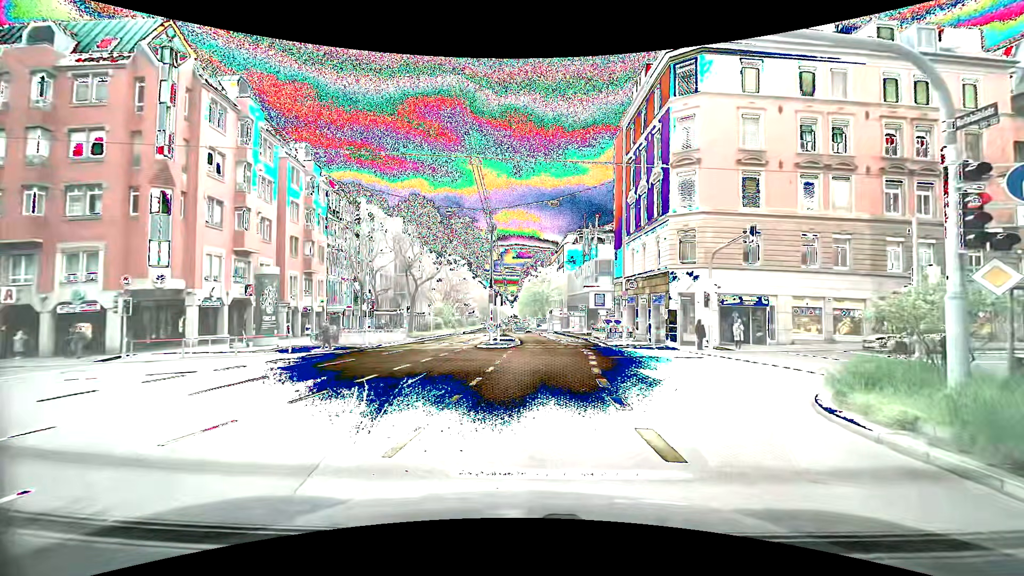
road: secondary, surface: asphalt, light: Day
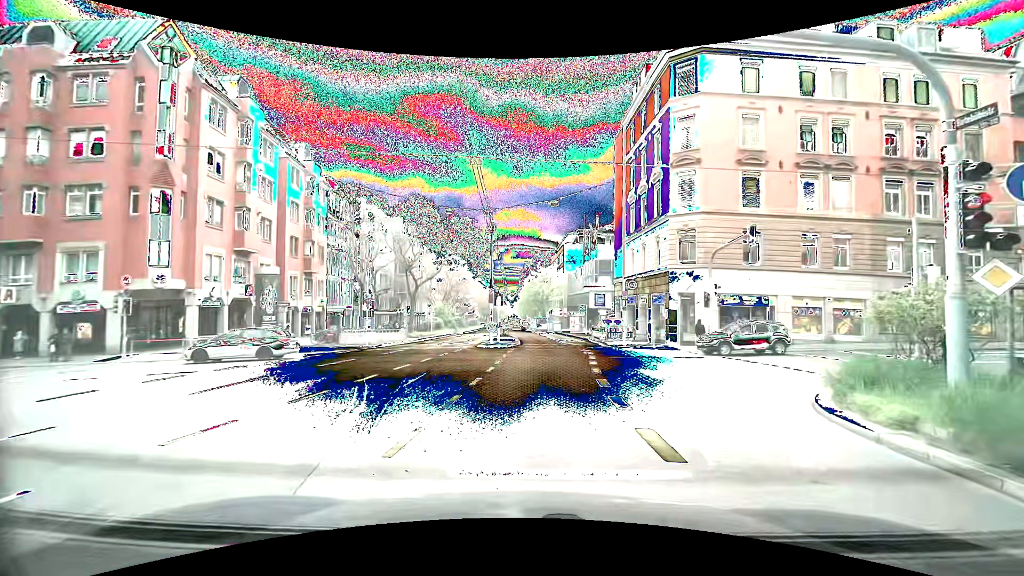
(0.0, 0.0) m; 0°
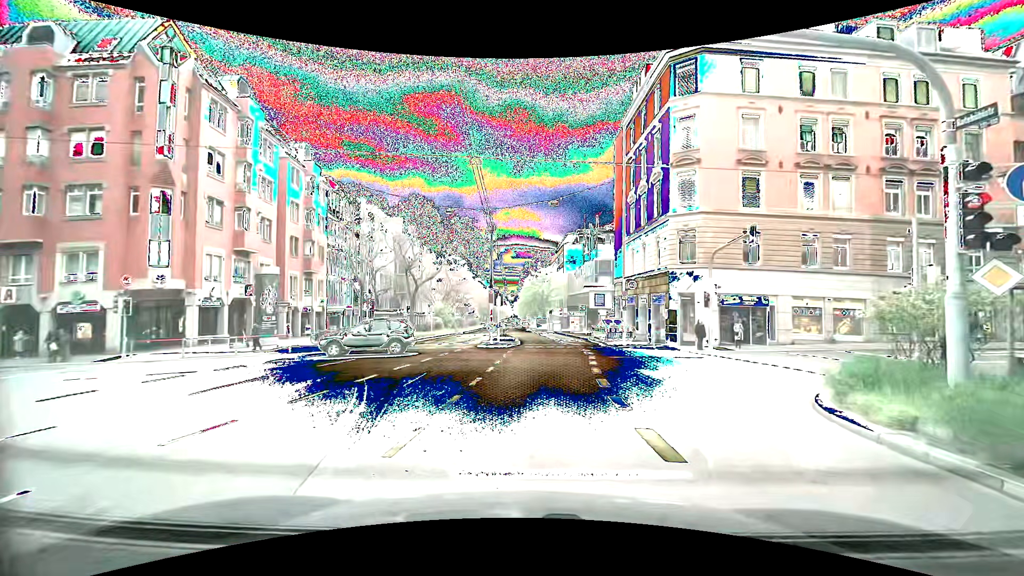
(0.0, 0.0) m; 0°
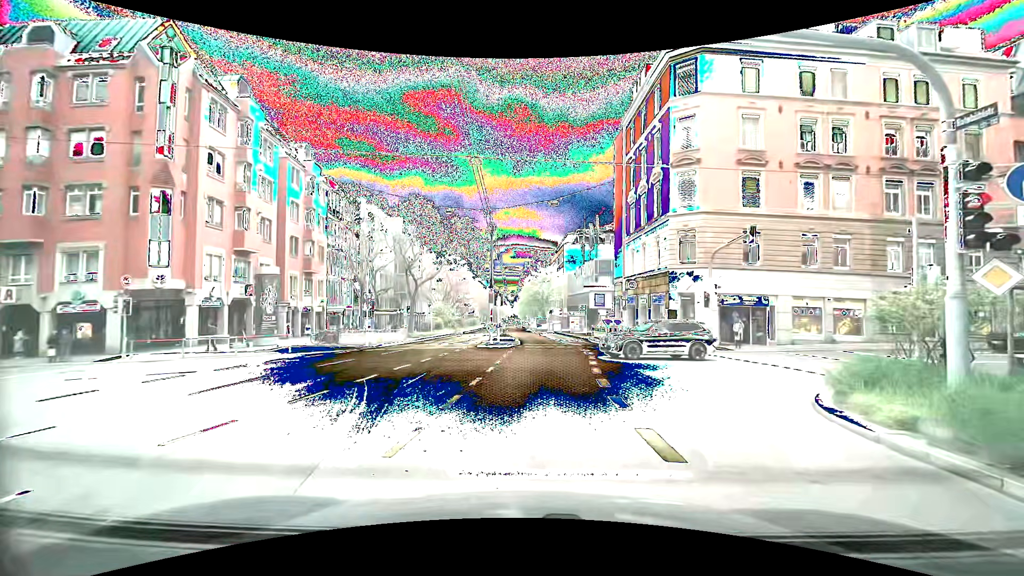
(0.0, 0.0) m; 0°
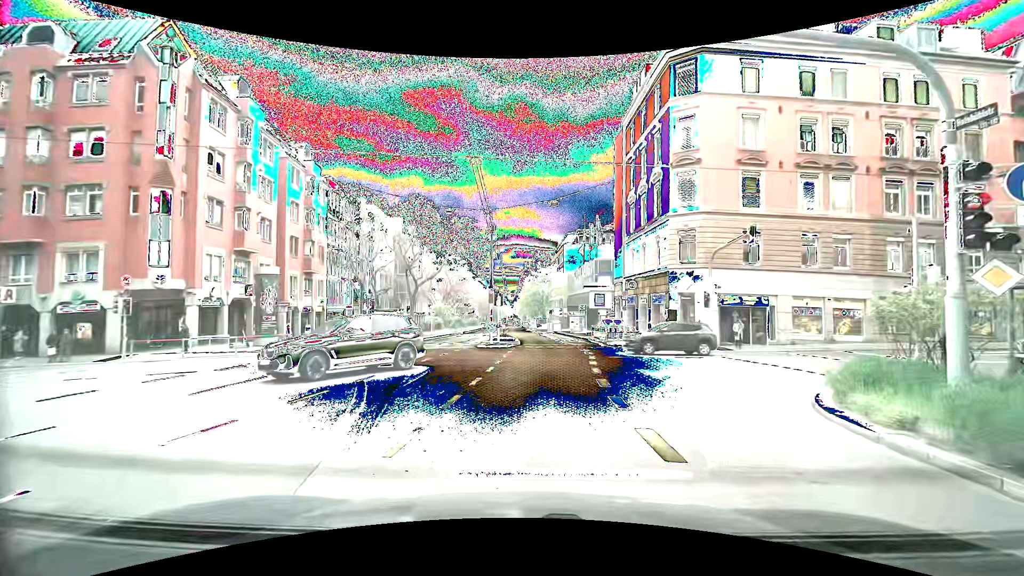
(0.0, 0.0) m; 0°
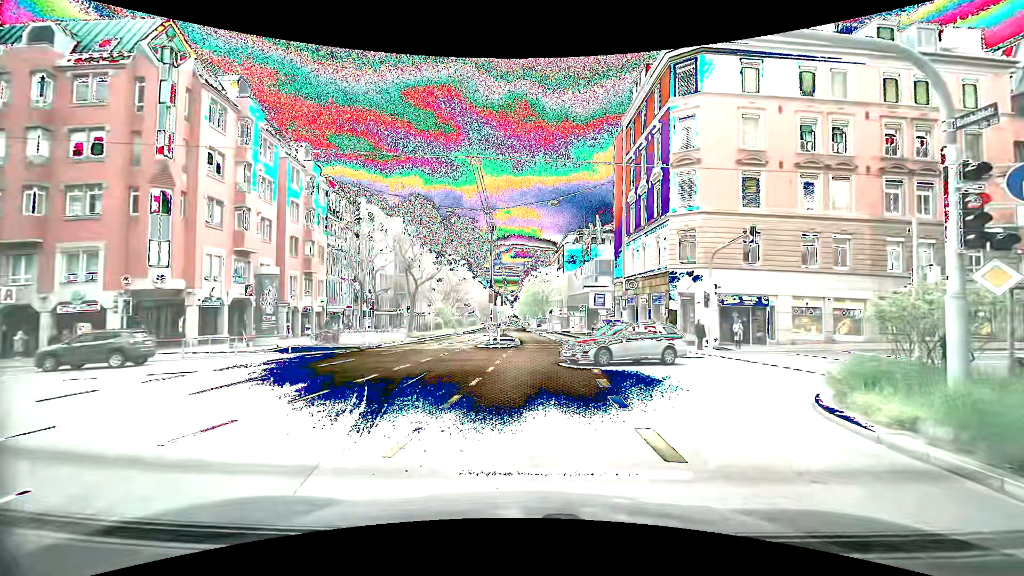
(0.0, 0.0) m; 0°
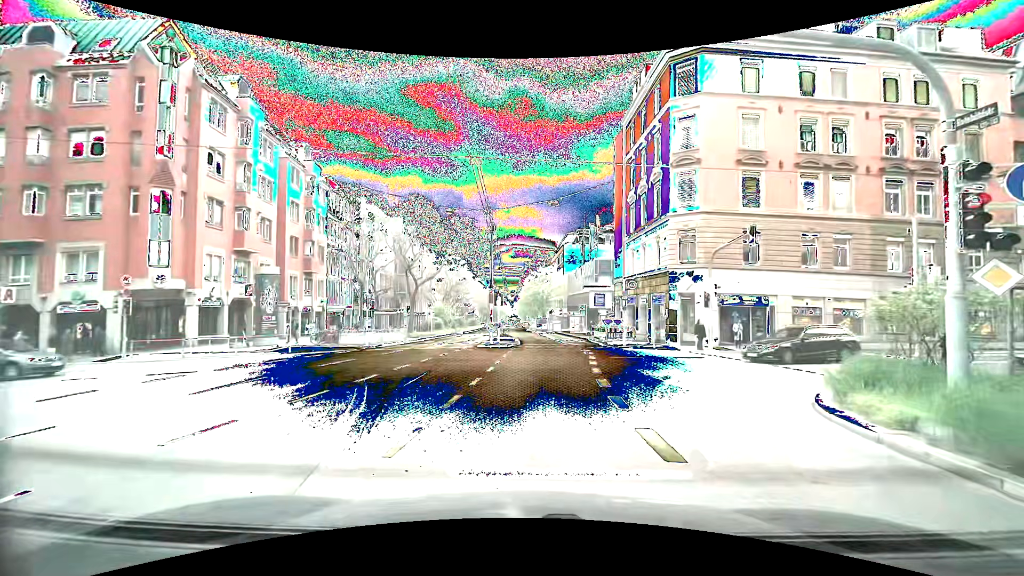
(0.0, 0.0) m; 0°
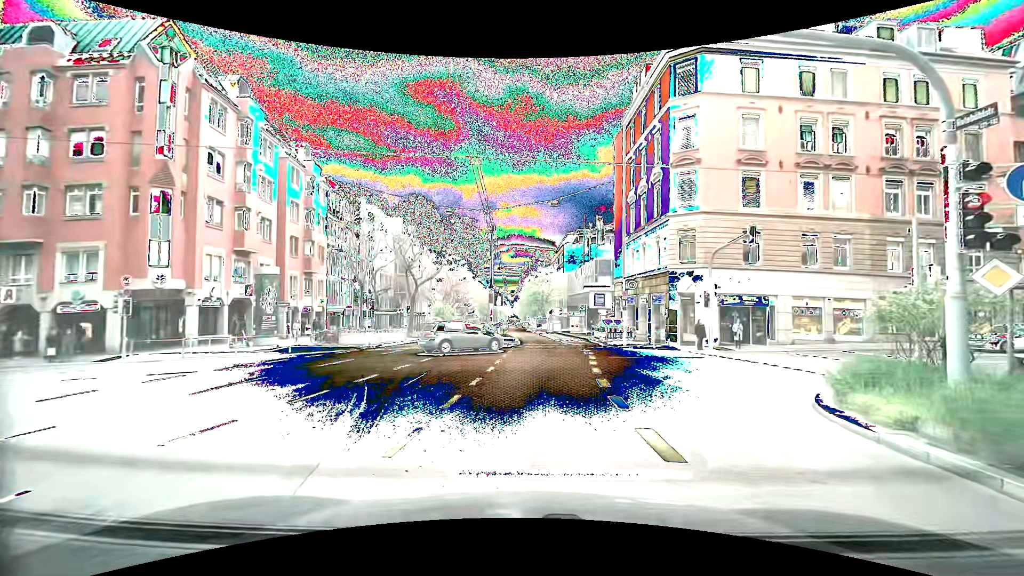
(0.0, 0.0) m; 0°
(-1, +10) (-1, +20) (-2, +30) (-3, +40) (-4, +50) (-5, +60) (-7, +70) (-8, +80) (-9, +89) (-11, +99) m
